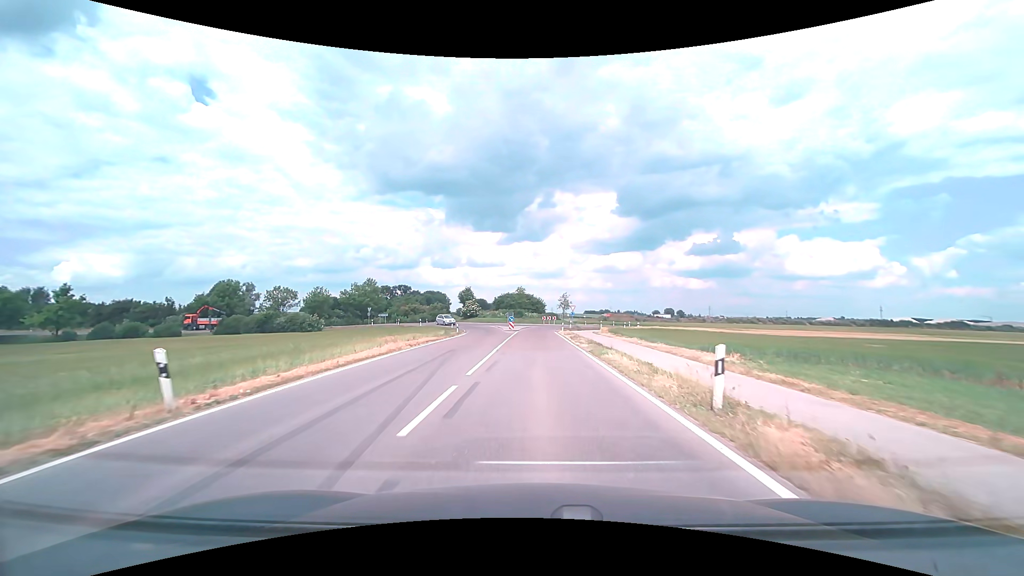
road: tertiary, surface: asphalt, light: Day
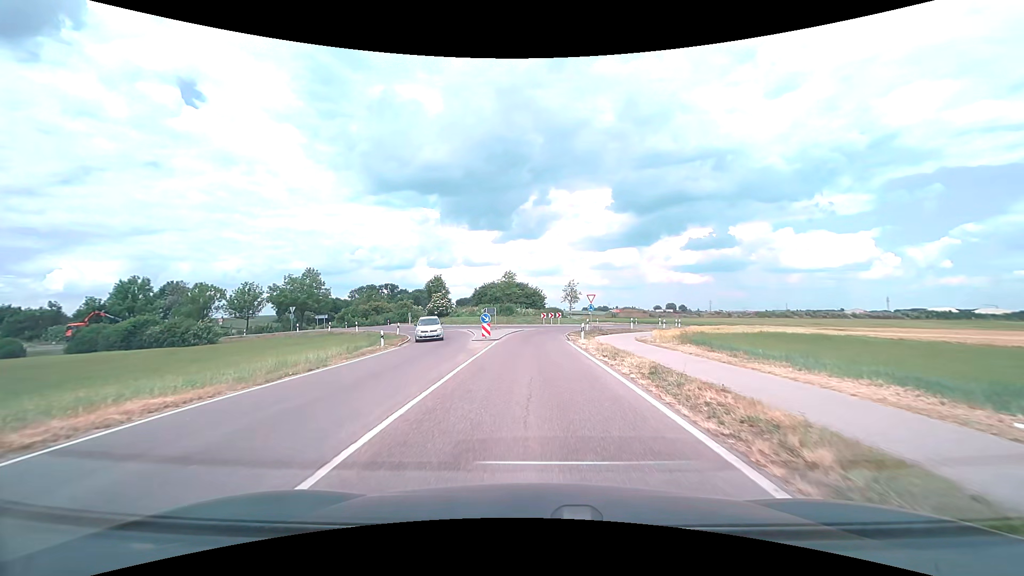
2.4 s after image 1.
(+0.1, +25.2) m; 0°
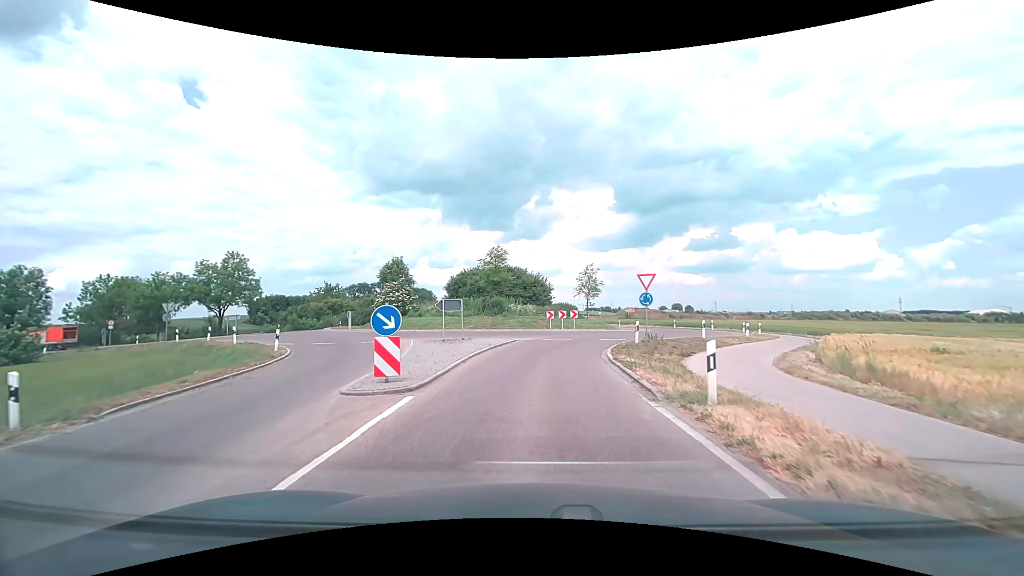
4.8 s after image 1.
(0.0, +19.8) m; 0°
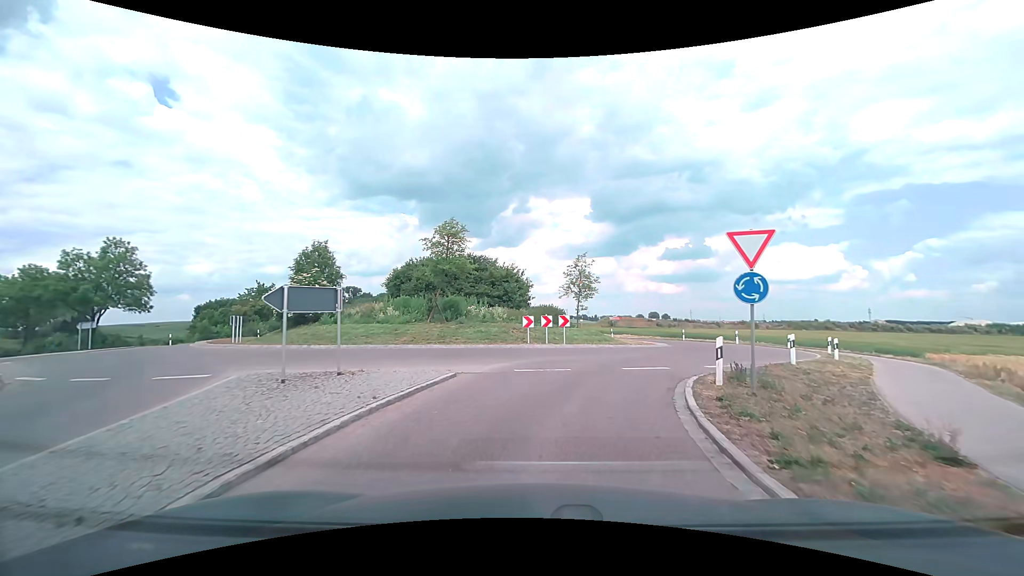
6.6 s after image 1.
(+0.2, +12.1) m; +3°
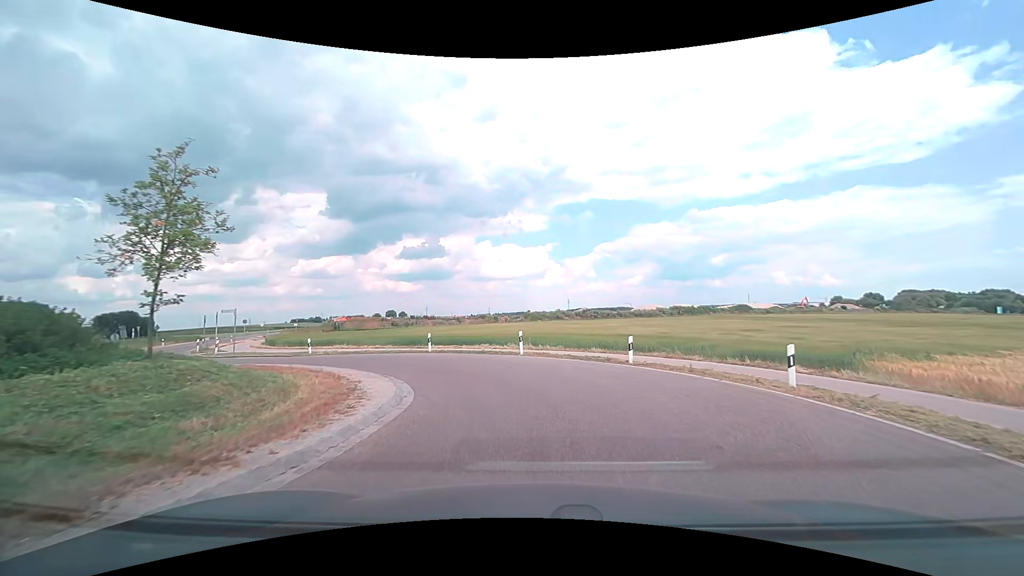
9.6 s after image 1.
(+4.0, +20.0) m; +29°
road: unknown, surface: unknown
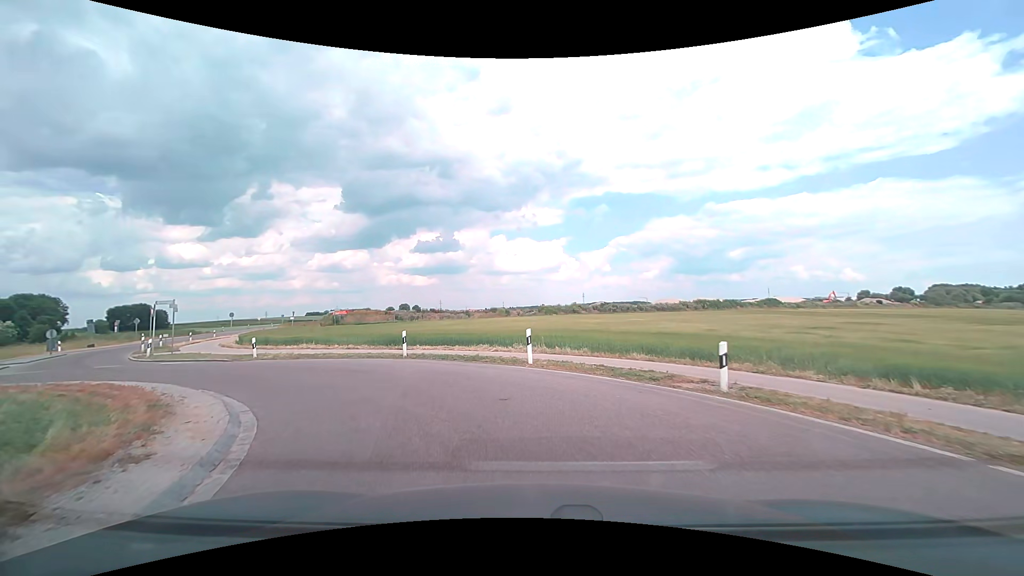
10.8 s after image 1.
(0.0, +7.2) m; -2°
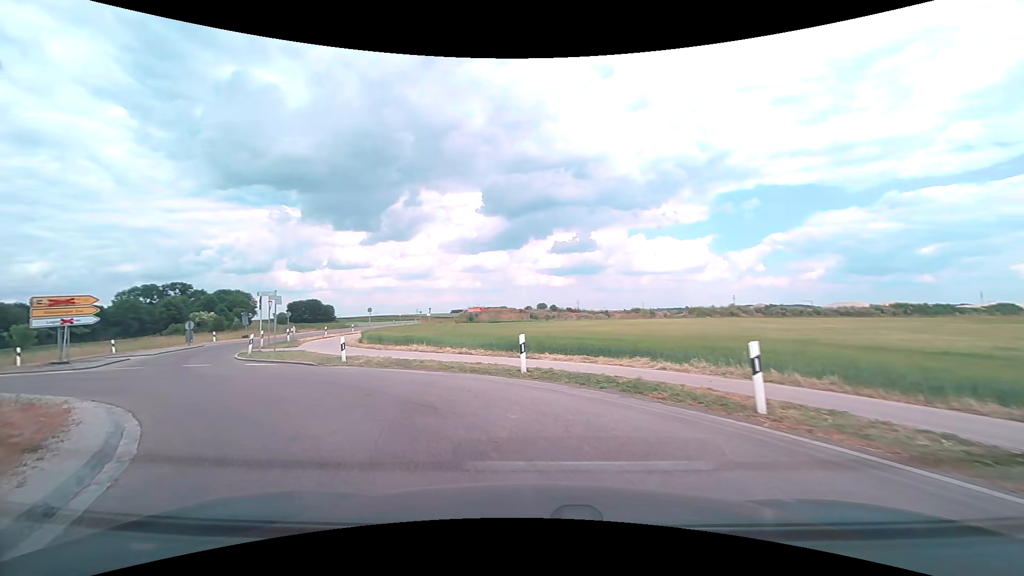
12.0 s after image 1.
(-0.6, +6.7) m; -14°
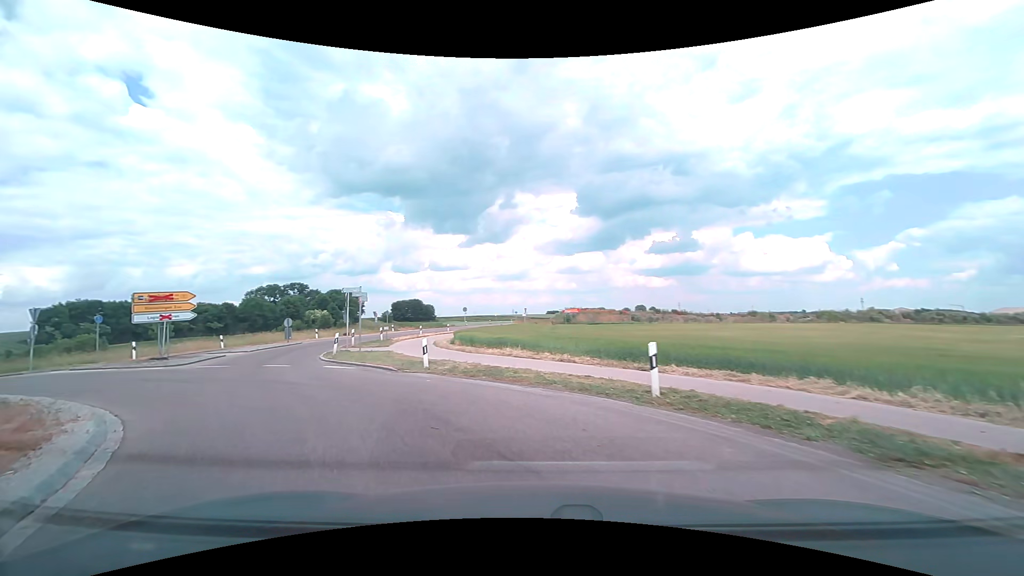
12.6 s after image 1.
(-0.3, +3.3) m; -11°
(-3, +9) (-9, +18) (-13, +26) (-14, +36) (-15, +46) (-15, +56) (-14, +66) (-14, +76) (-13, +86) (-12, +96) m
